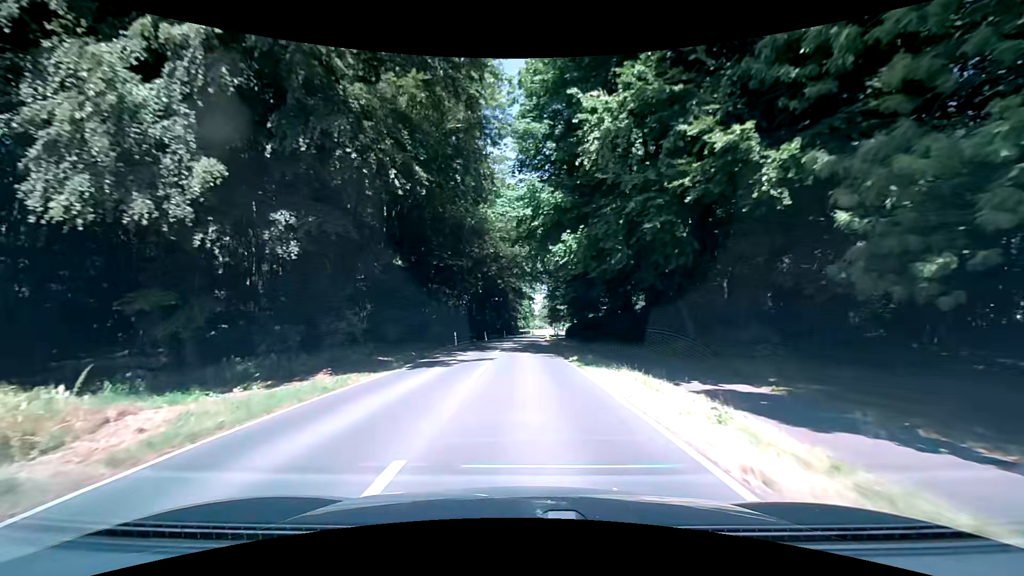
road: secondary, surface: asphalt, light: Day
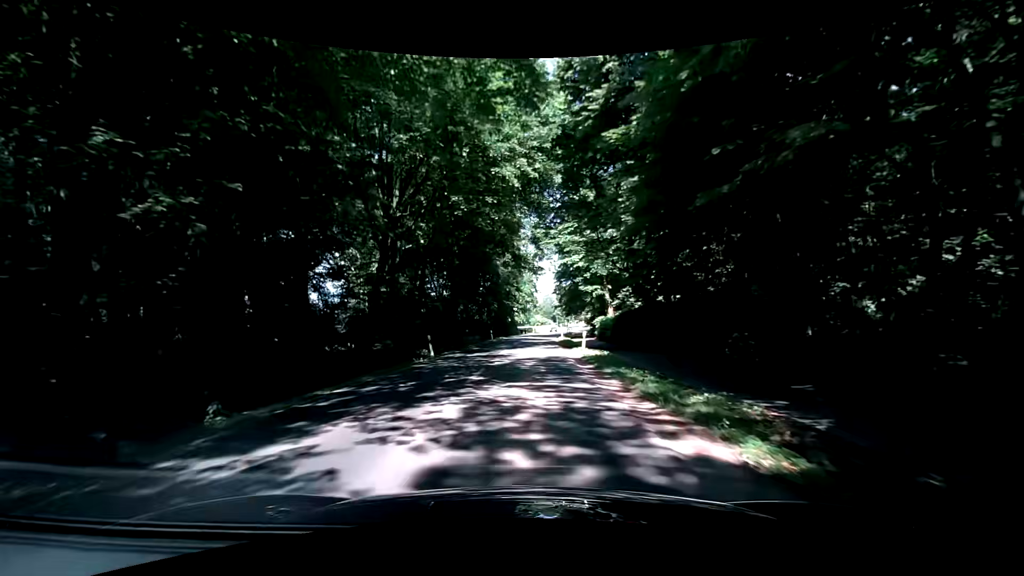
(+0.1, +38.0) m; 0°
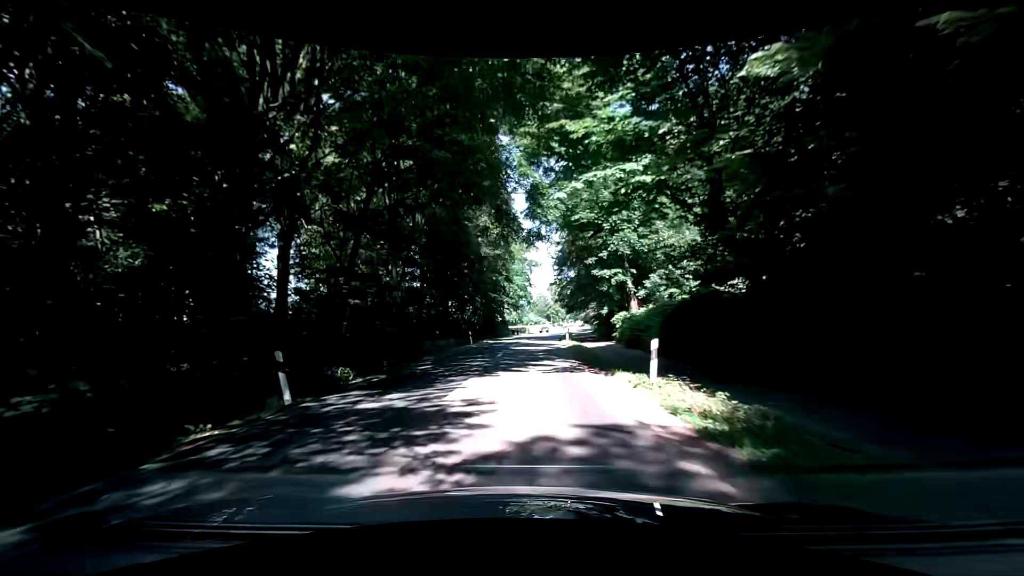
(0.0, +15.3) m; +1°
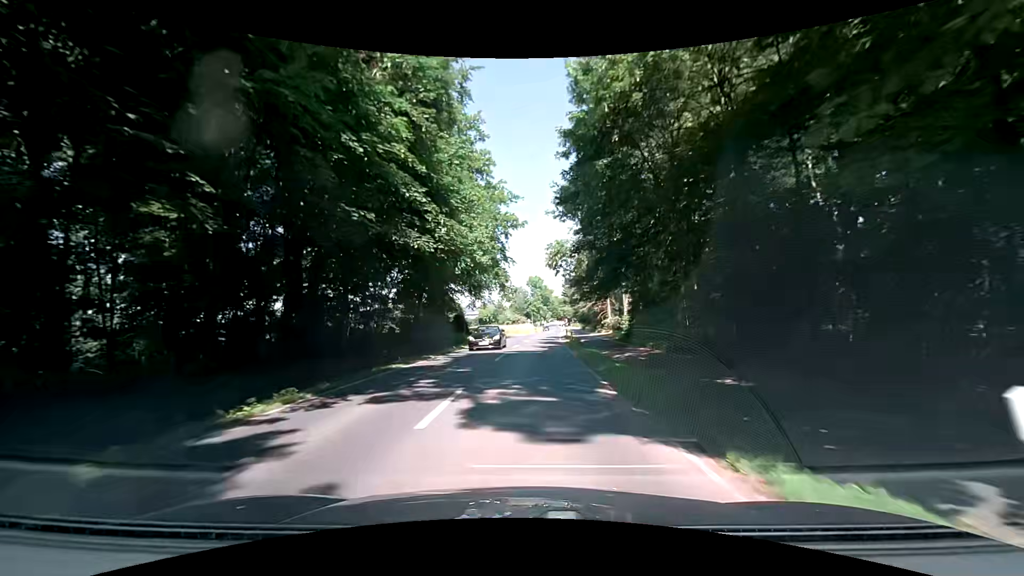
(+0.5, +38.6) m; +2°
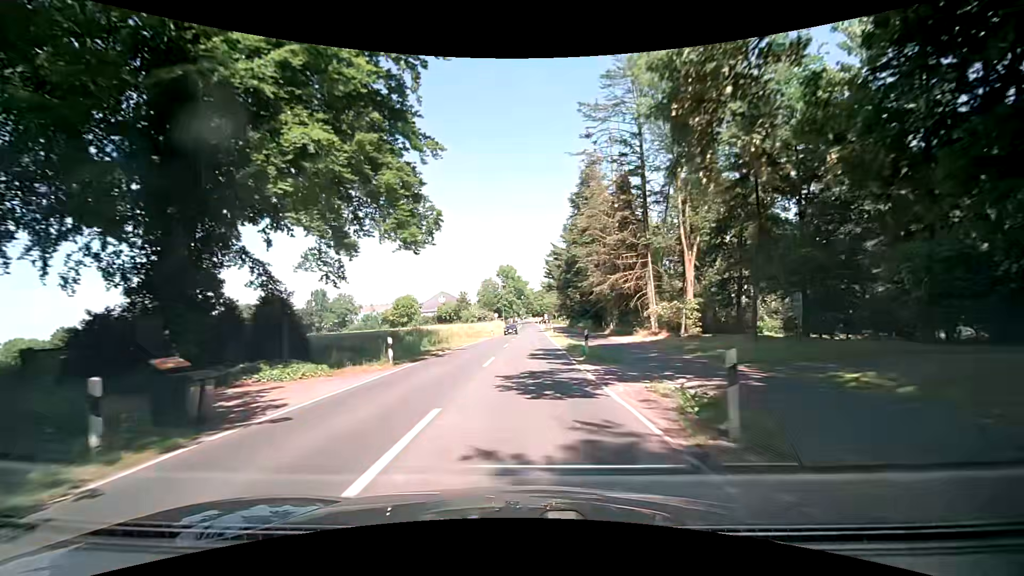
(+1.4, +38.9) m; +3°
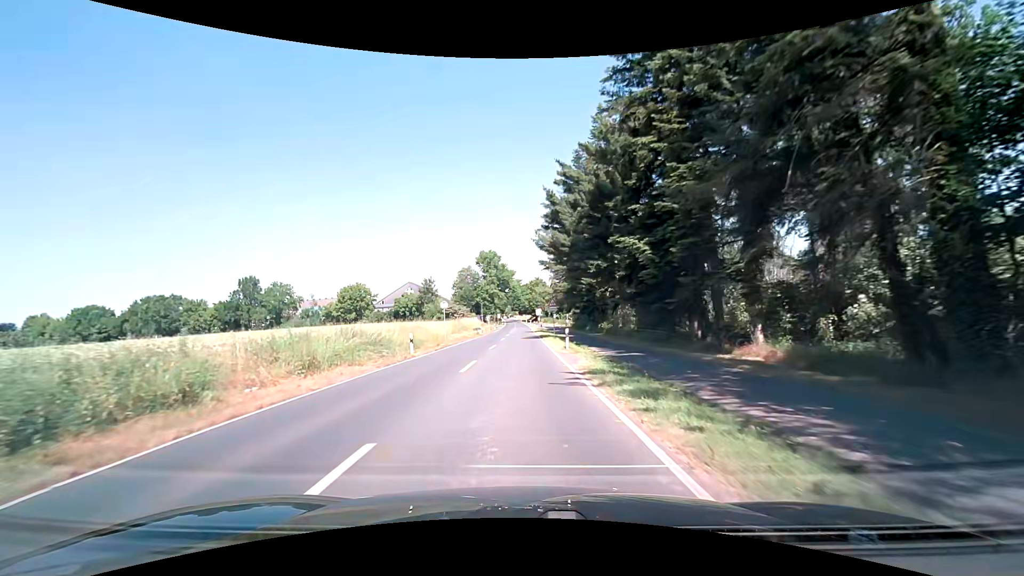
(+0.8, +38.9) m; +2°
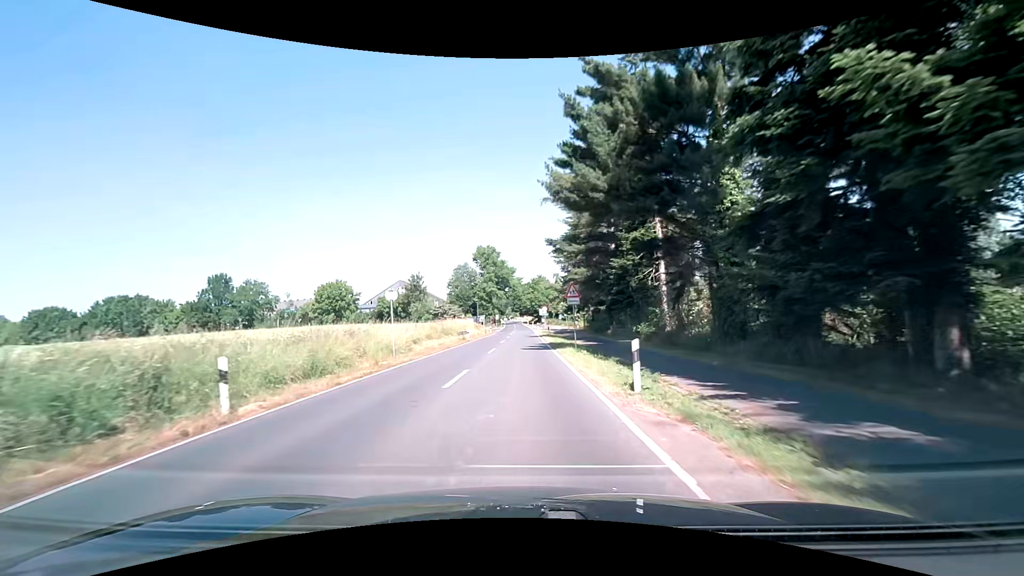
(0.0, +15.2) m; 0°
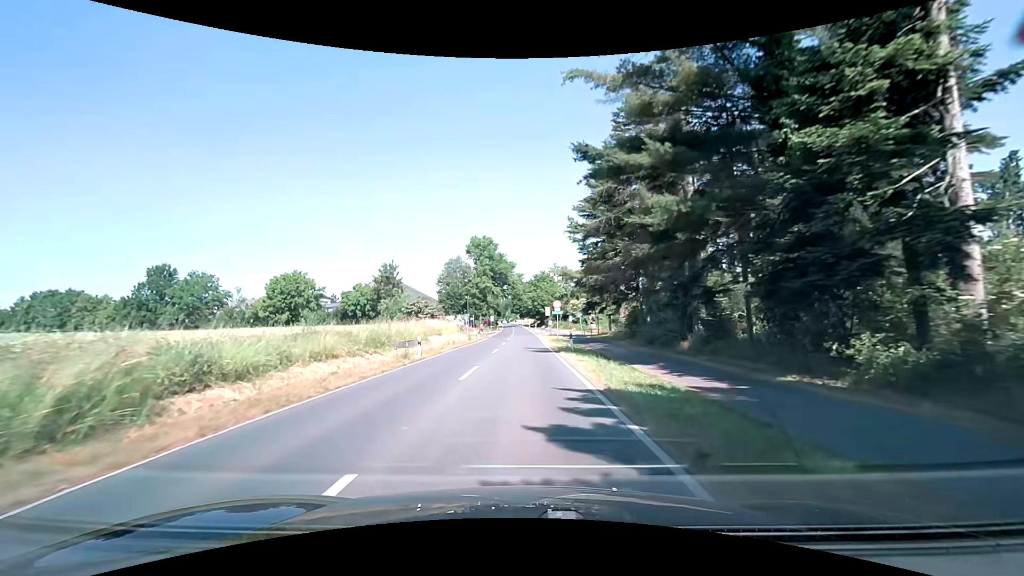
(-0.2, +22.3) m; -1°
